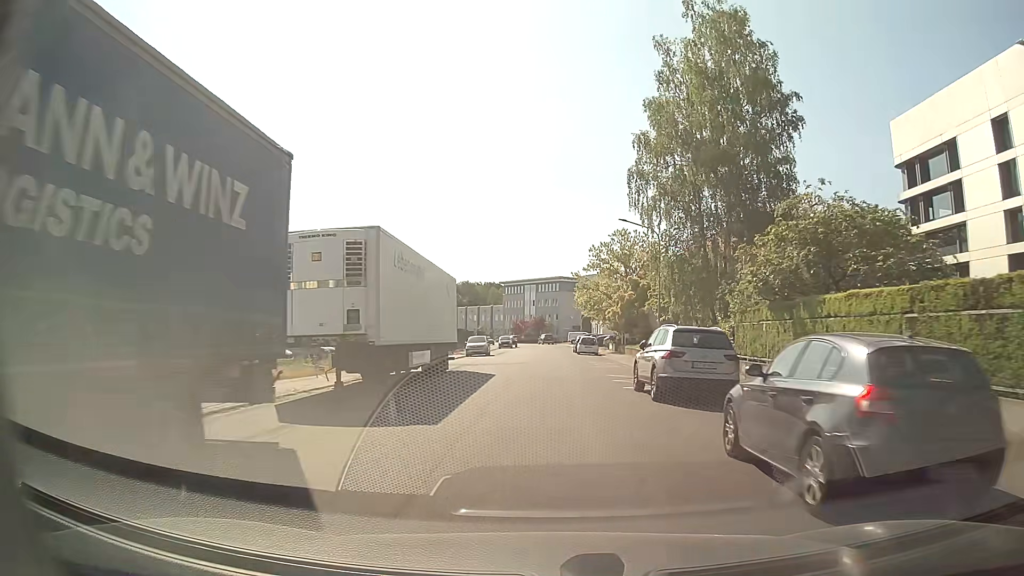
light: Day
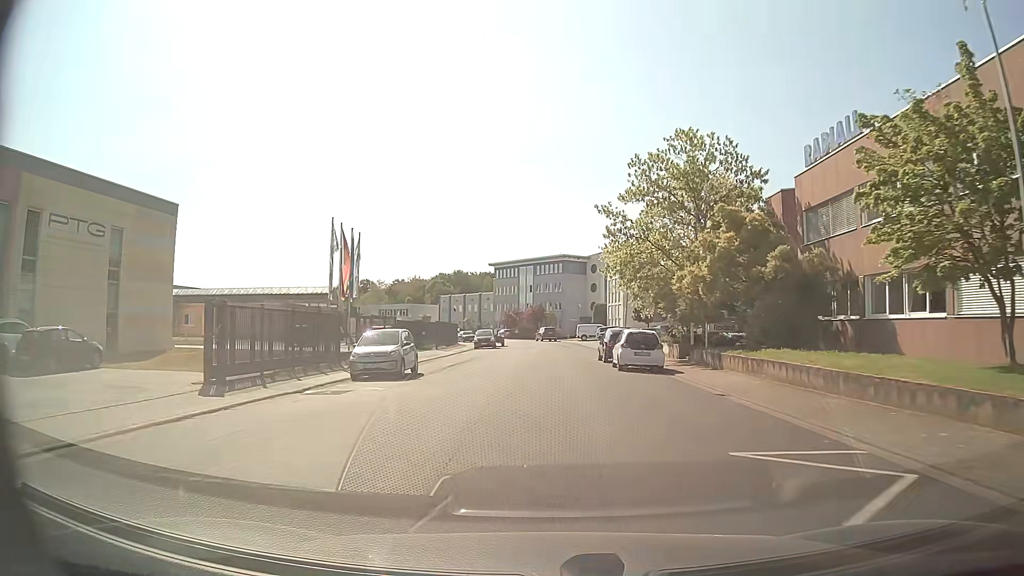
(+0.3, +29.6) m; 0°
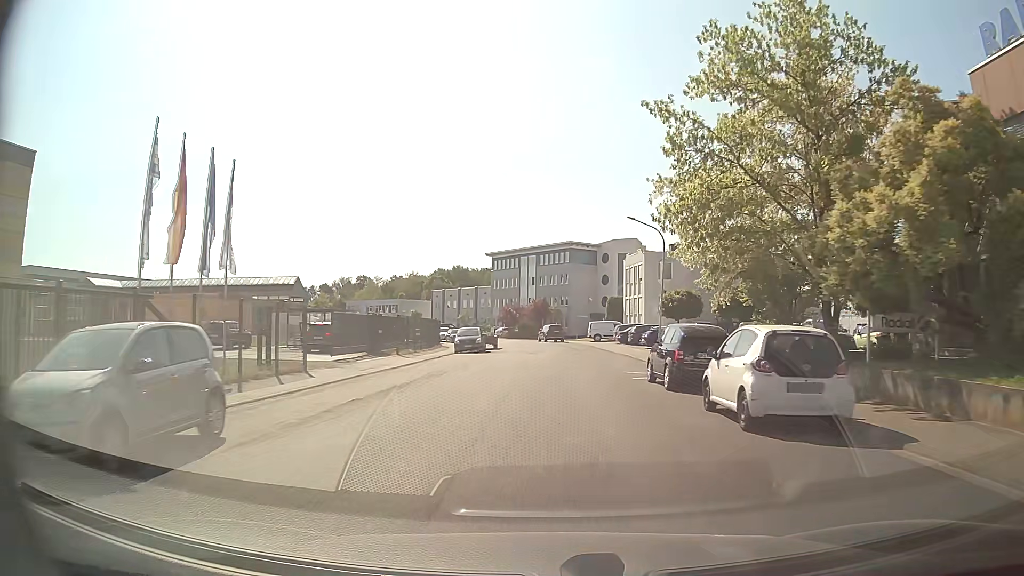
(0.0, +14.6) m; 0°
(0, +10) (0, +20) (+1, +30) (+1, +40) (+1, +50) (-1, +60) (-3, +70) (-5, +79) (-8, +89) (-12, +98) m
